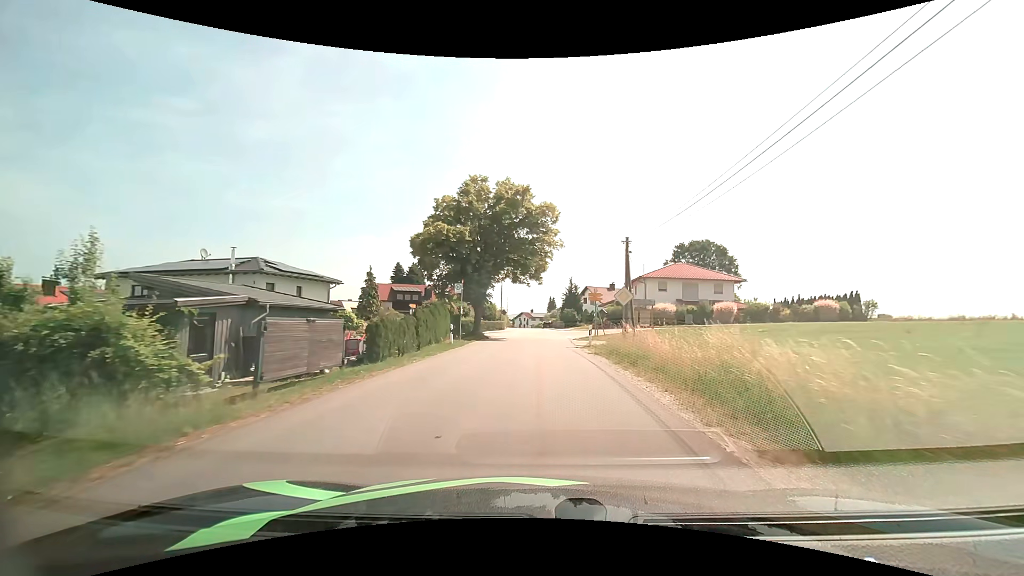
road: unclassified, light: Day
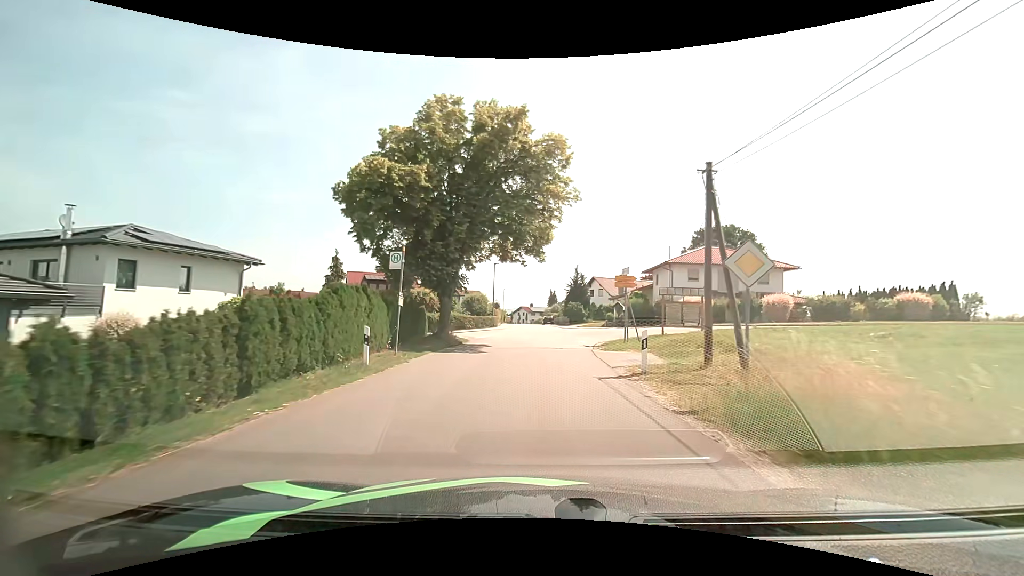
(0.0, +11.9) m; 0°
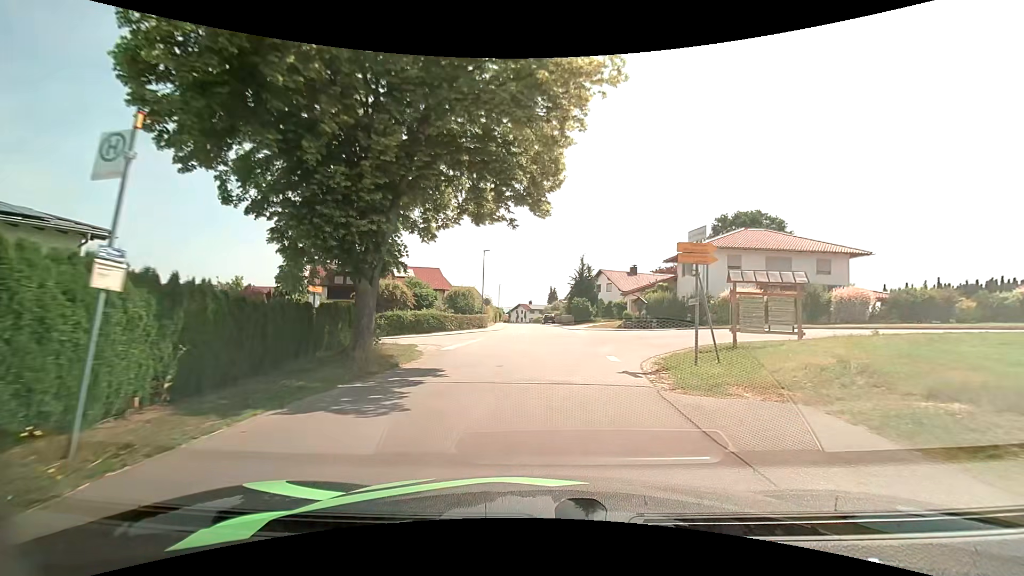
(0.0, +10.1) m; 0°
(0, +10) (+3, +20) (+11, +25) (+20, +26) (+30, +24) (+40, +21) (+49, +18) (+59, +15) (+69, +12) (+78, +10) m
